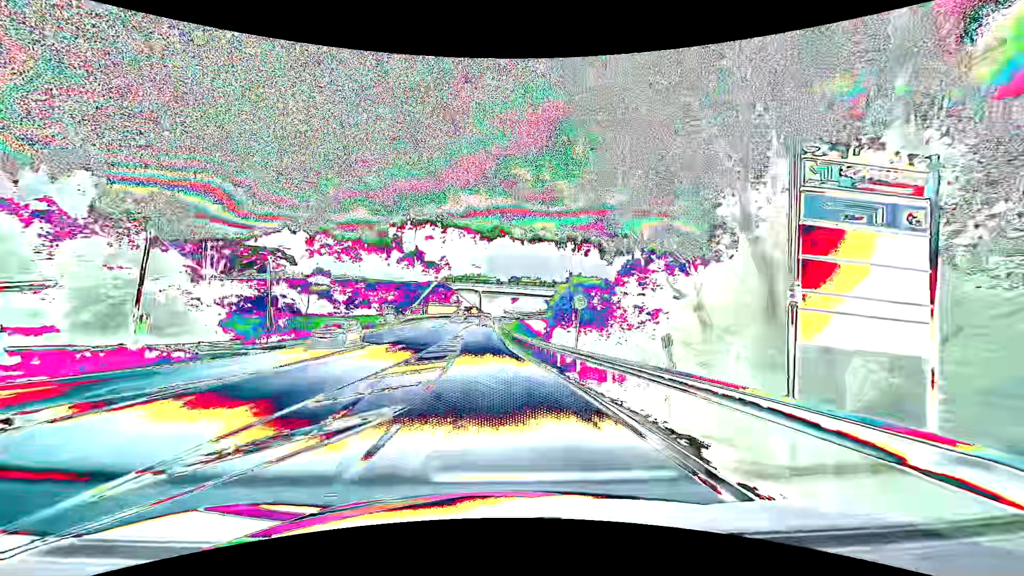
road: secondary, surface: asphalt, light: Day
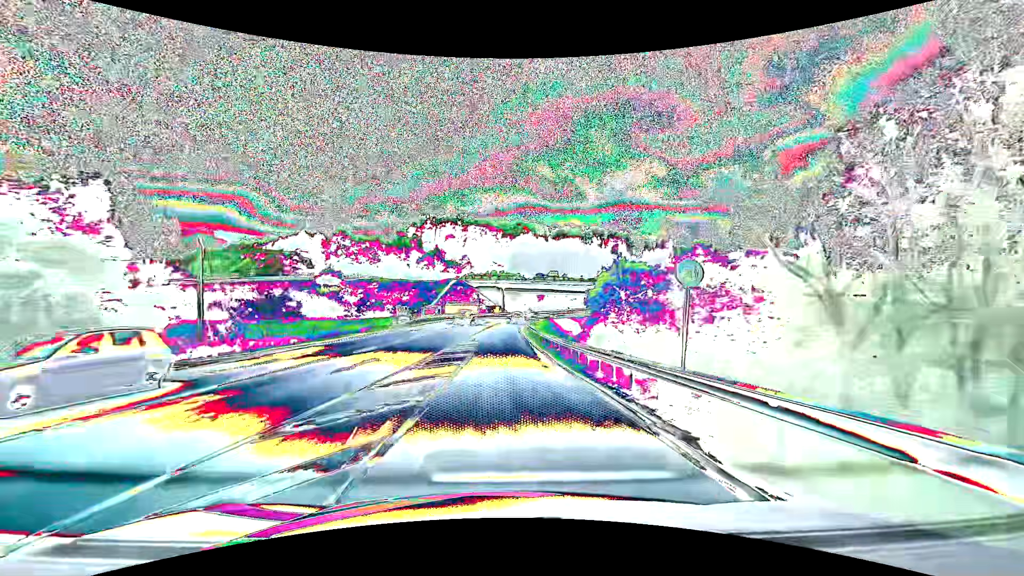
(-0.3, +10.8) m; -3°
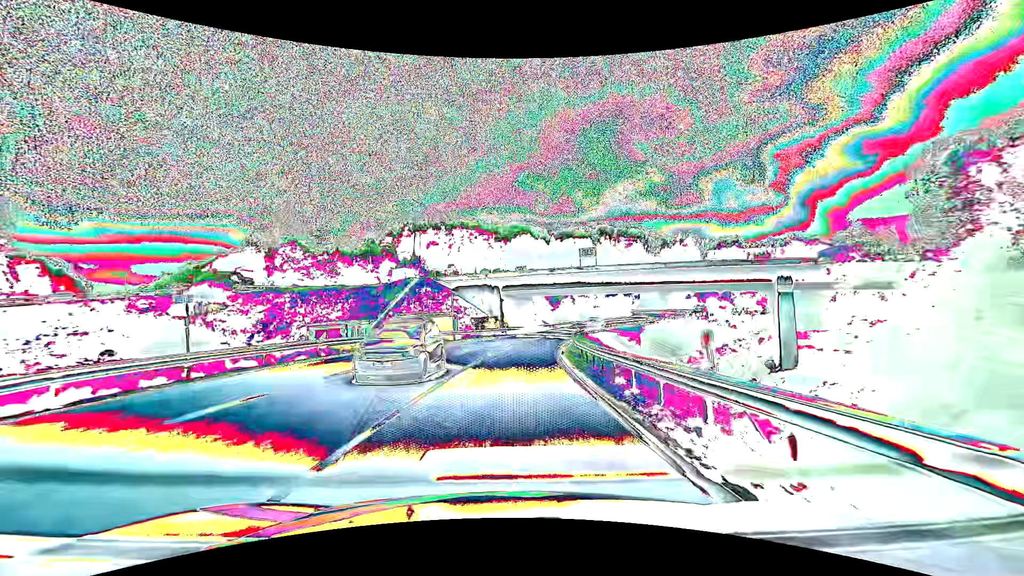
(-0.9, +42.9) m; 0°
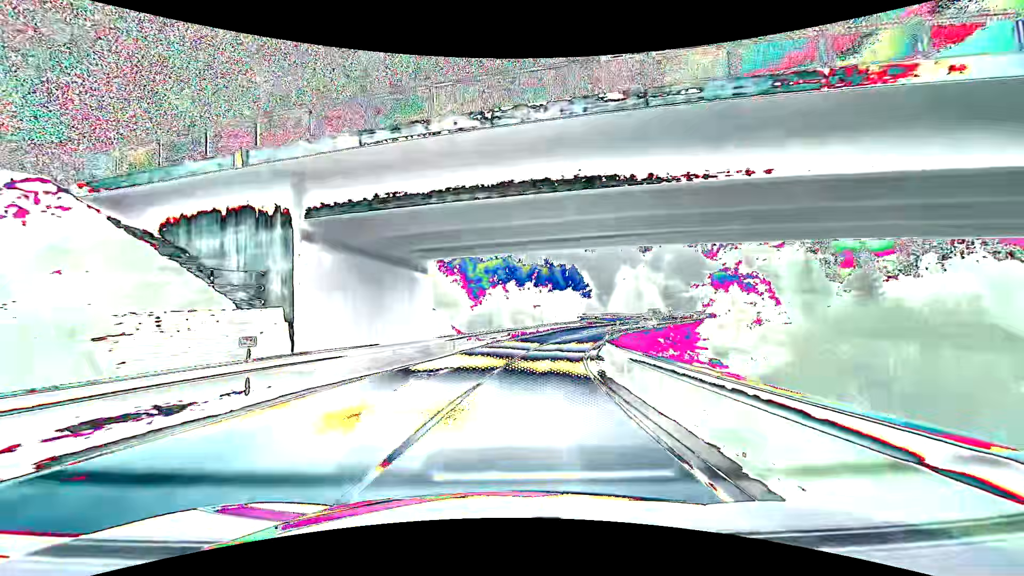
(+2.8, +42.6) m; +10°
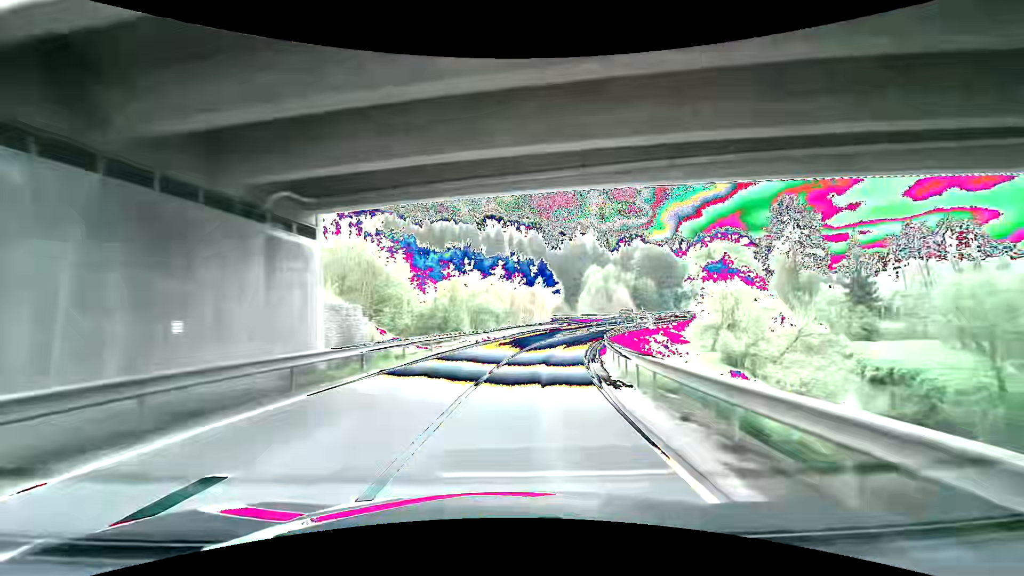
(+0.4, +10.7) m; +4°
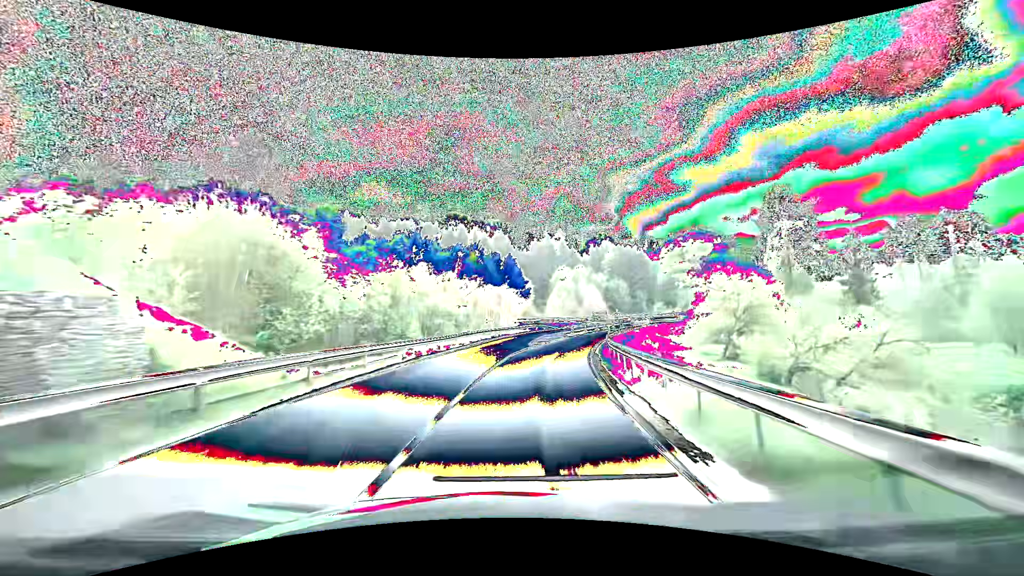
(+0.3, +10.7) m; +3°
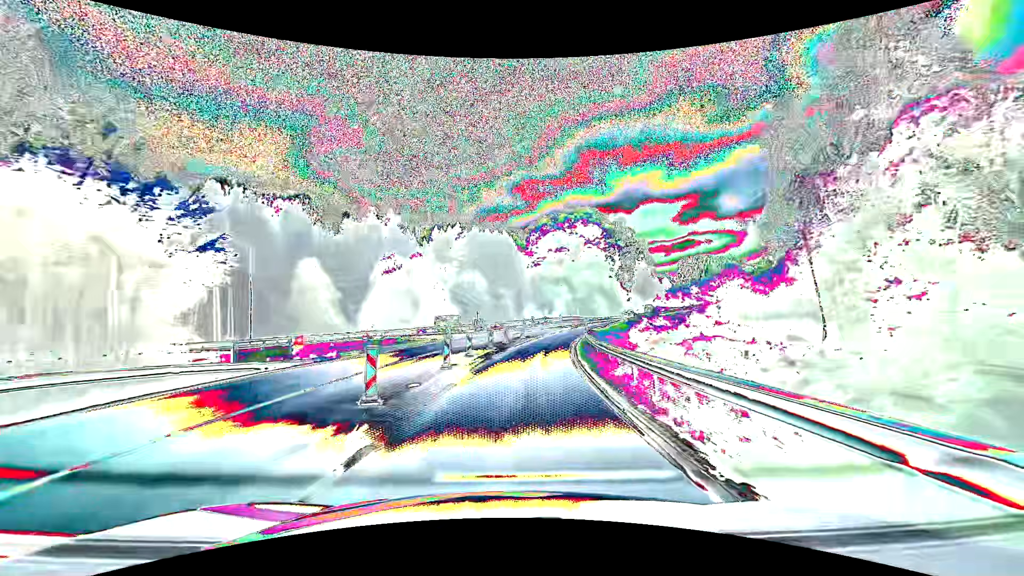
(+9.3, +52.3) m; +19°
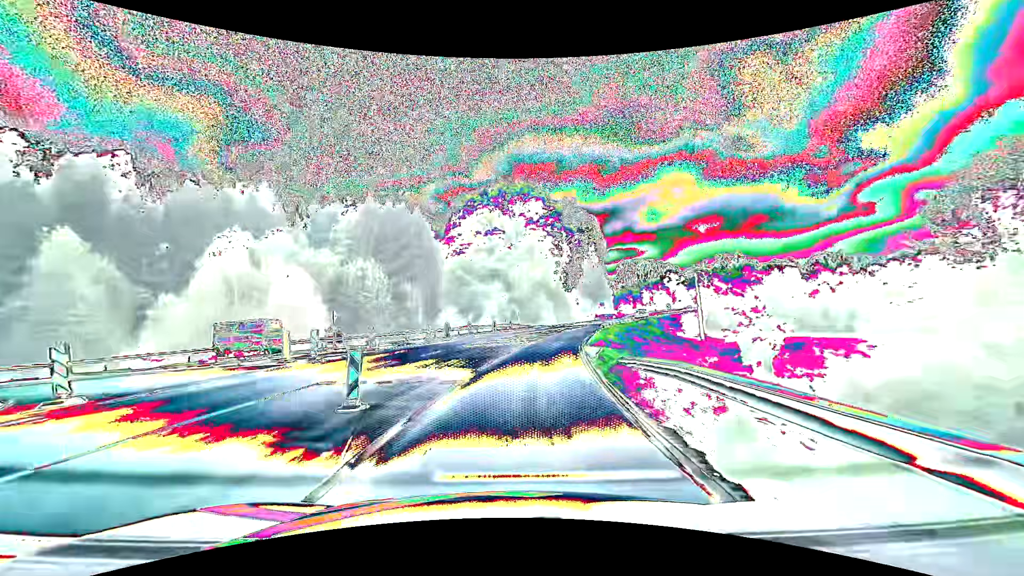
(+2.3, +31.8) m; +8°
(0, +10) (+1, +20) (+2, +30) (+4, +40) (+6, +50) (+9, +59) (+12, +69) (+16, +78) (+20, +87) (+24, +96) m
